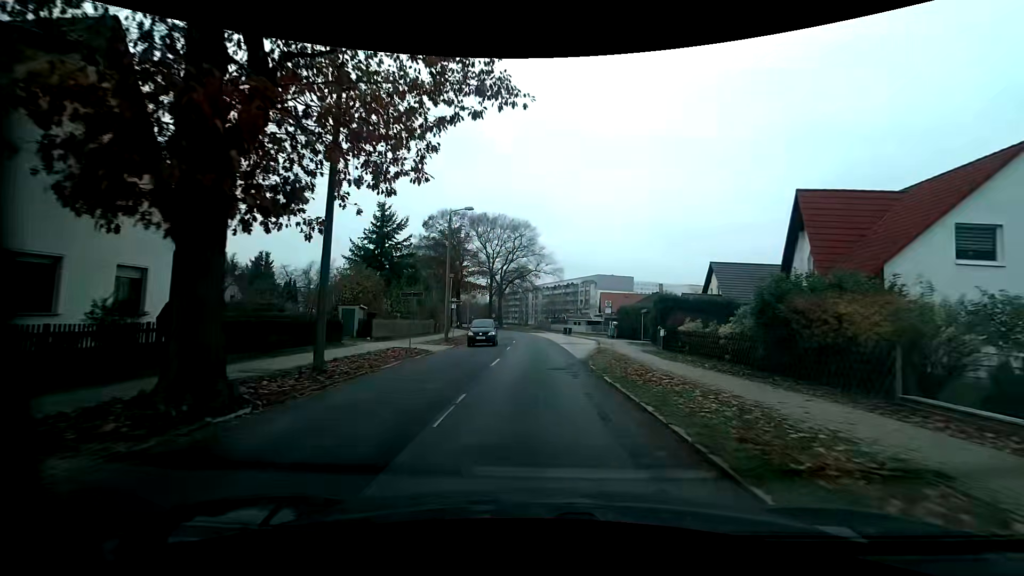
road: tertiary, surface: asphalt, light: Day
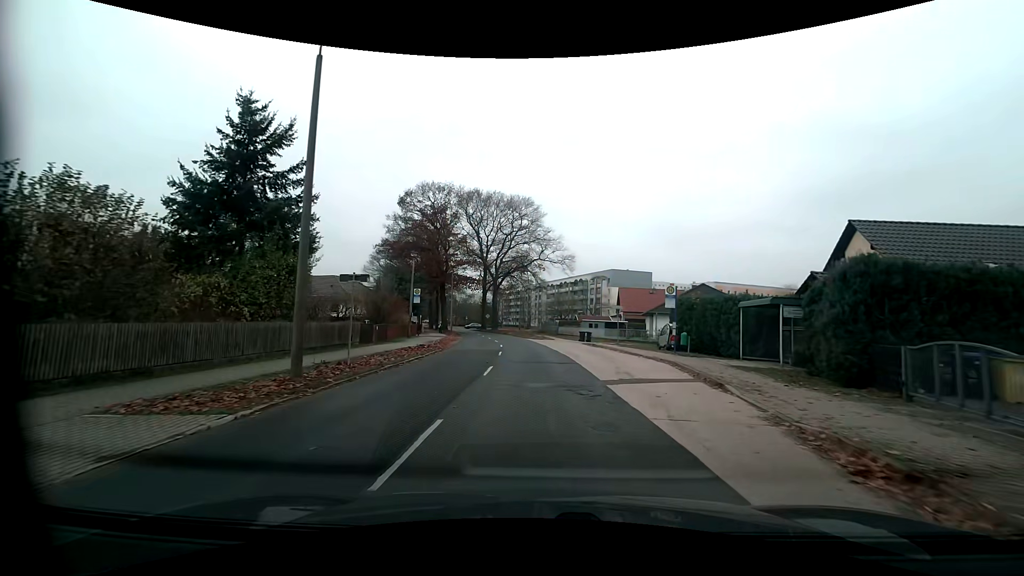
(-0.2, +20.2) m; -2°
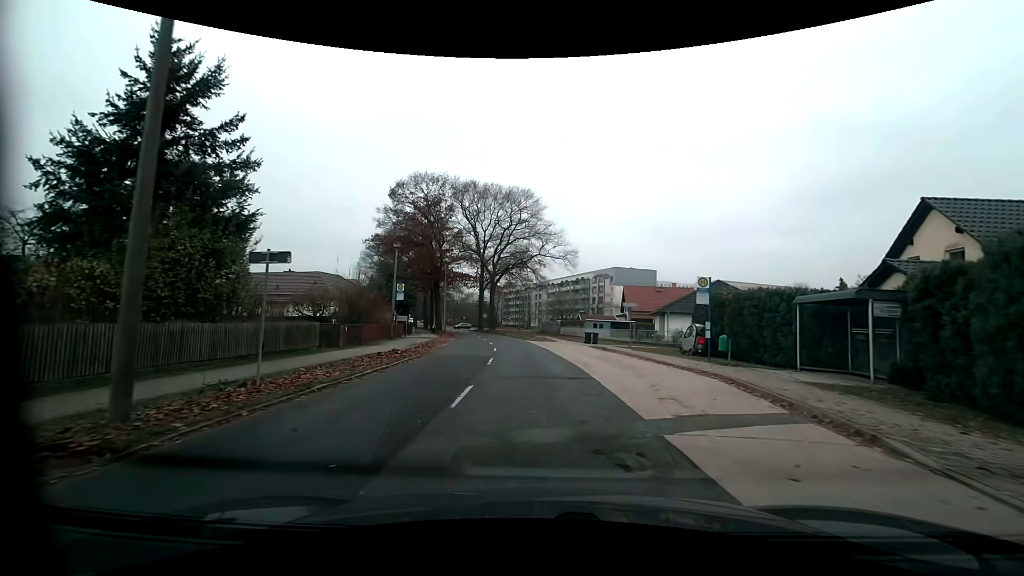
(+0.1, +5.0) m; +1°
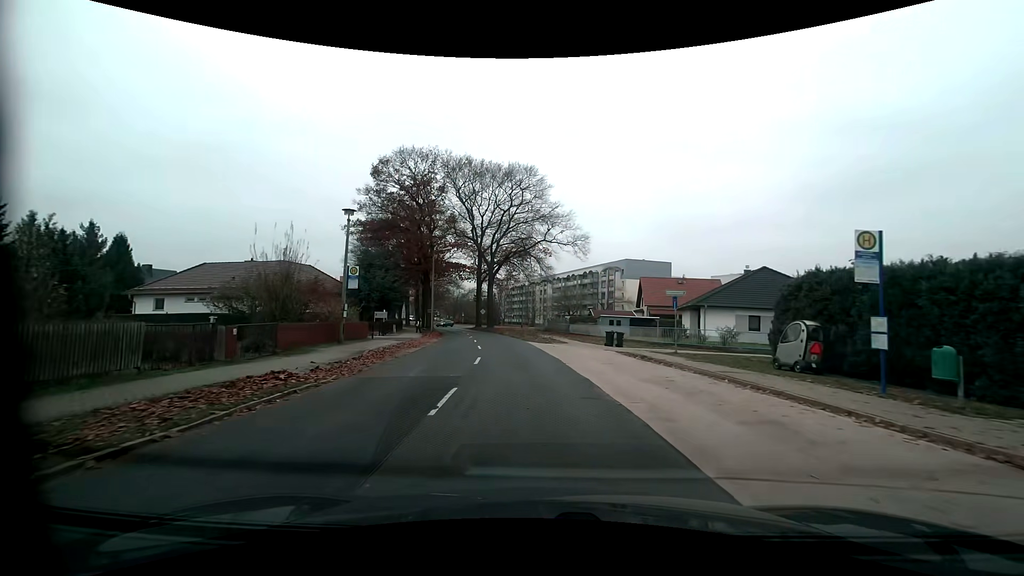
(0.0, +9.9) m; 0°
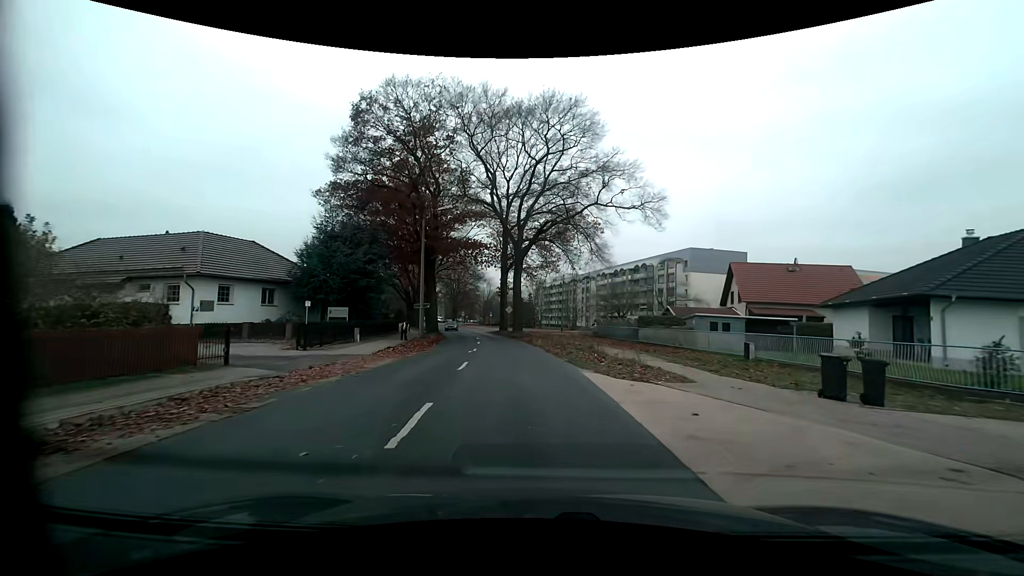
(-0.7, +19.8) m; -4°
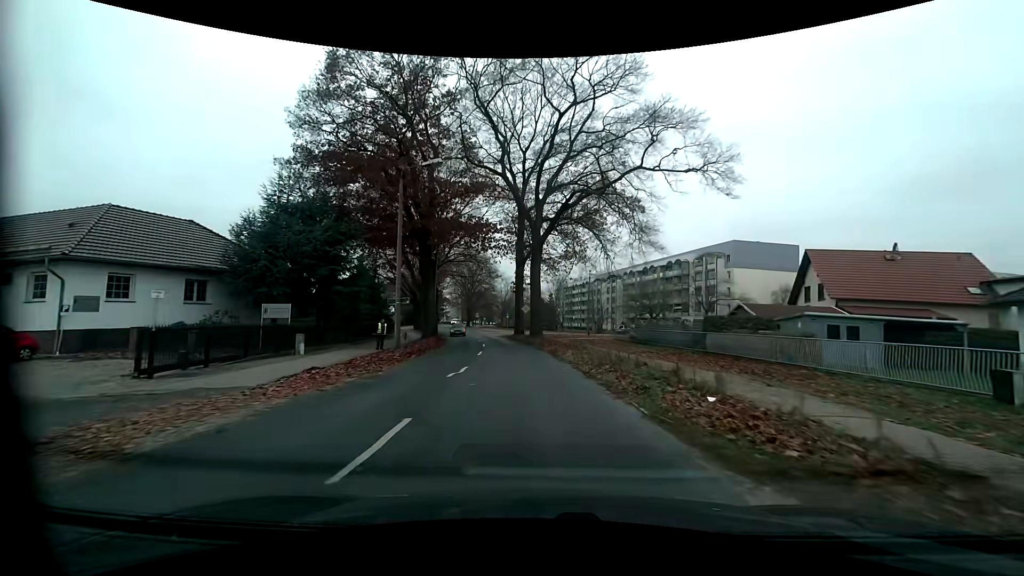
(-0.2, +10.1) m; -3°
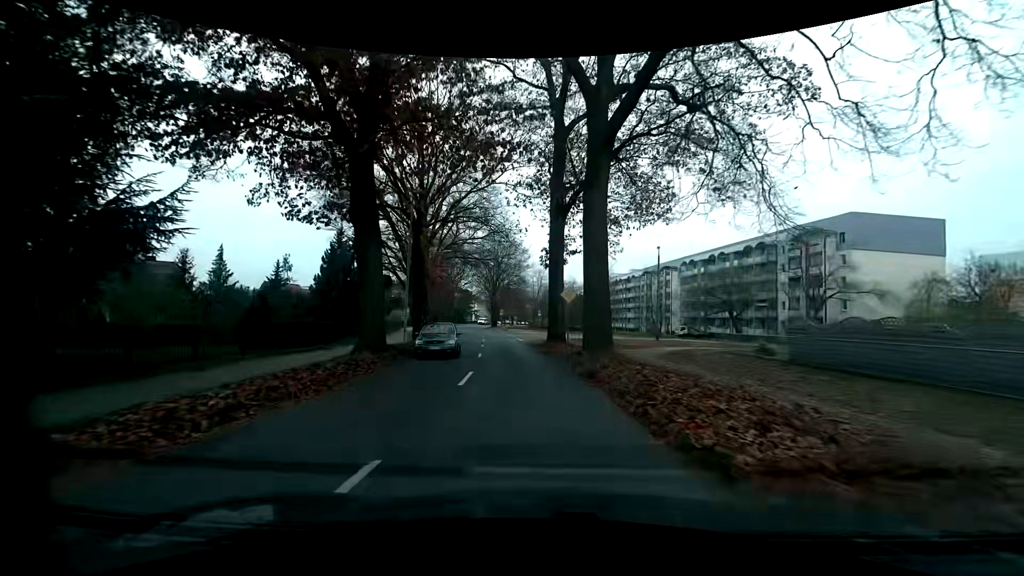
(-0.6, +20.3) m; -3°
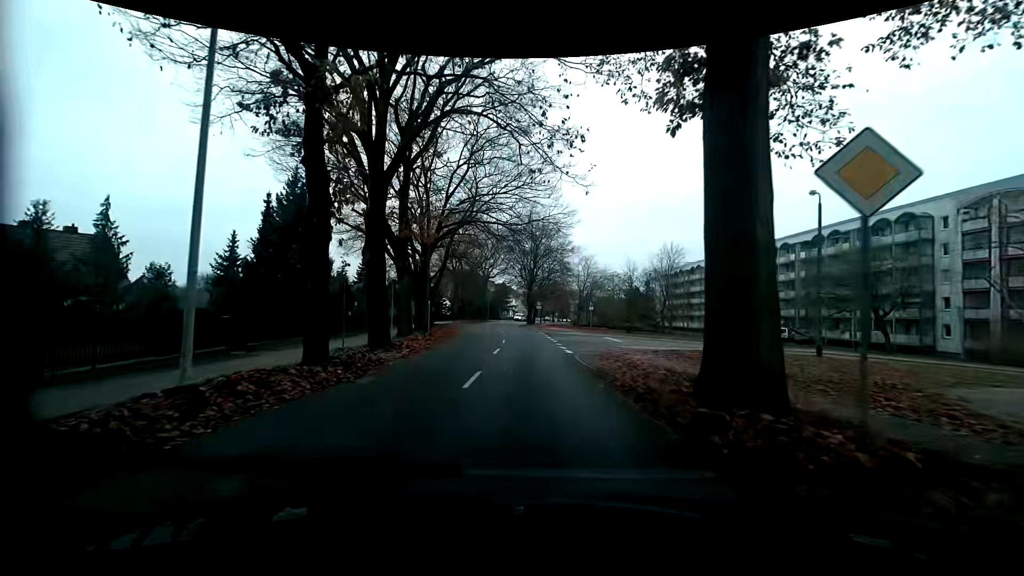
(-0.9, +18.9) m; -3°
(0, +10) (-1, +20) (-2, +30) (-2, +40) (-3, +50) (-5, +60) (-6, +70) (-7, +80) (-8, +90) (-8, +100) m
